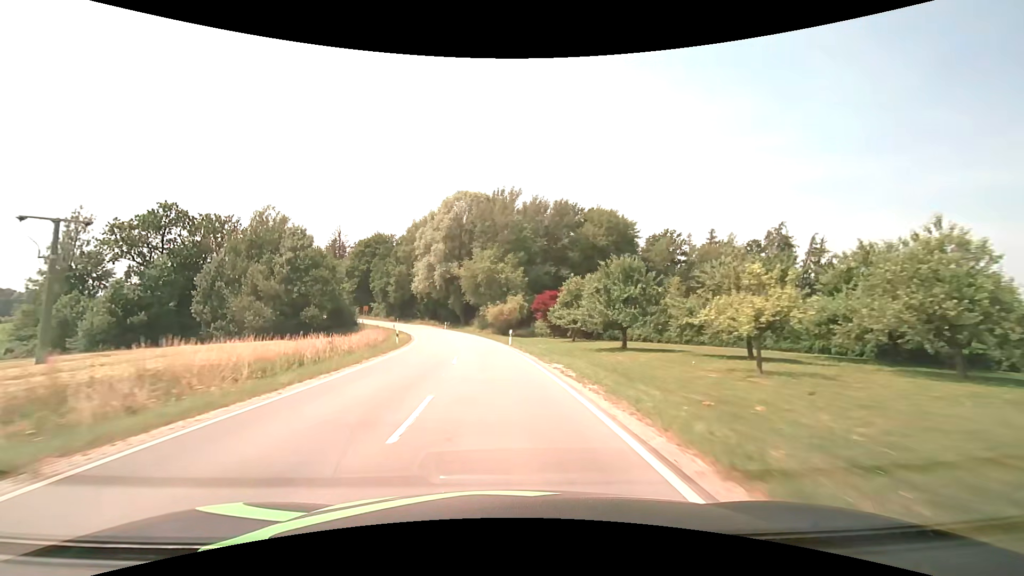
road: secondary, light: Day
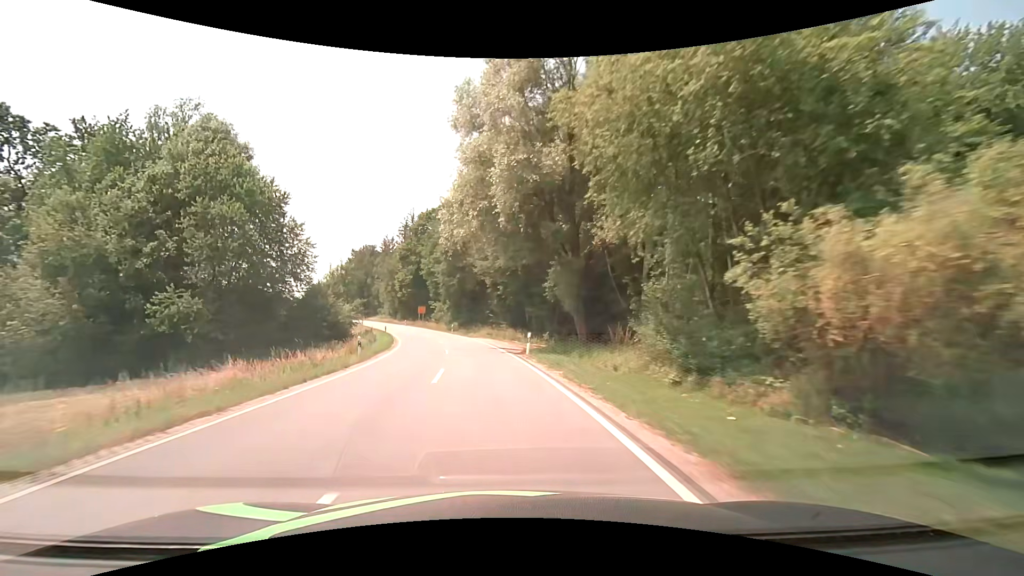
(-5.2, +53.5) m; -12°
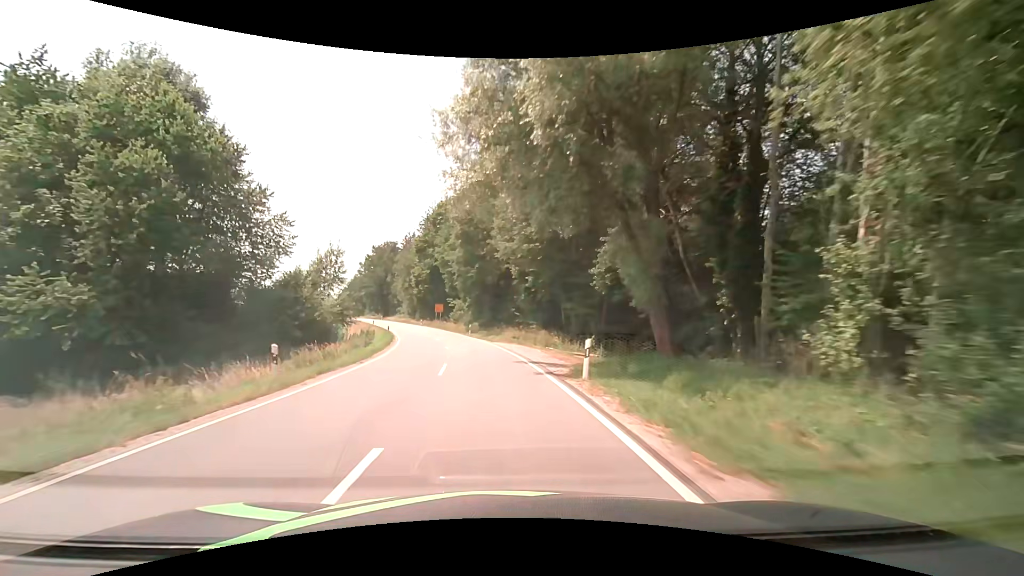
(-0.3, +10.7) m; -3°
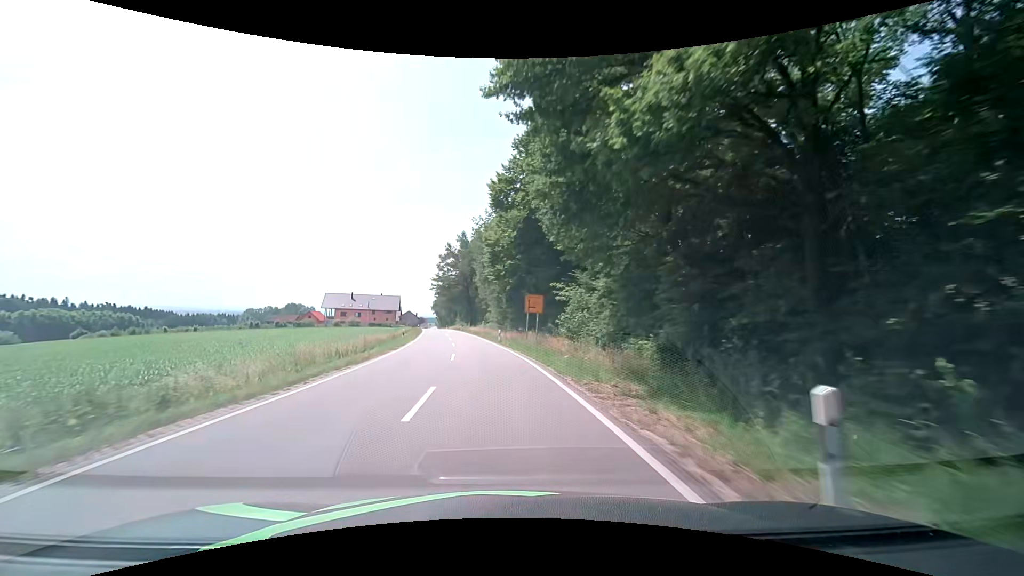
(-4.4, +42.6) m; -12°
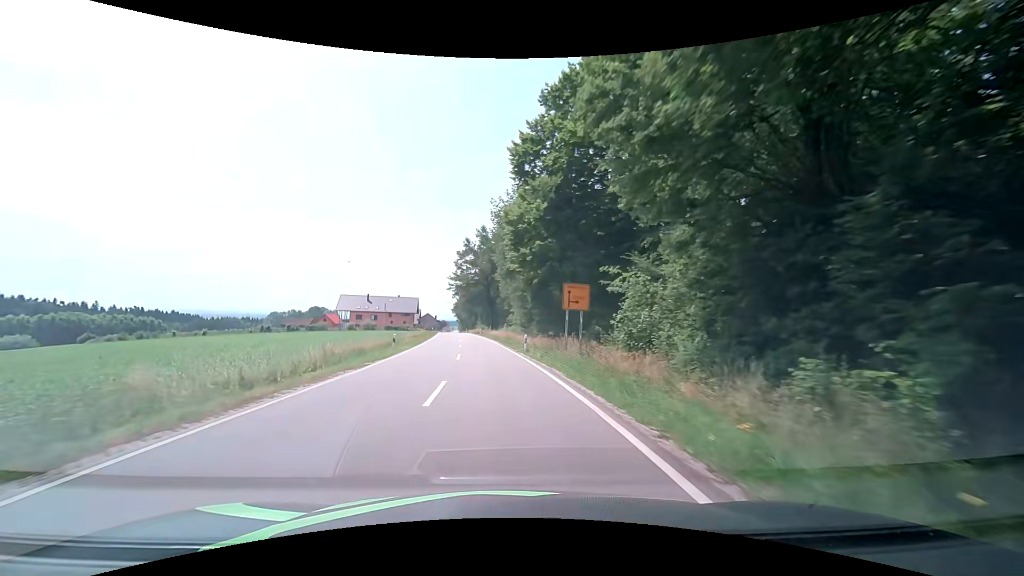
(-0.3, +10.7) m; -3°
(0, +10) (-1, +20) (-1, +30) (-2, +40) (-3, +50) (-4, +60) (-5, +70) (-7, +80) (-8, +90) (-9, +100) m
